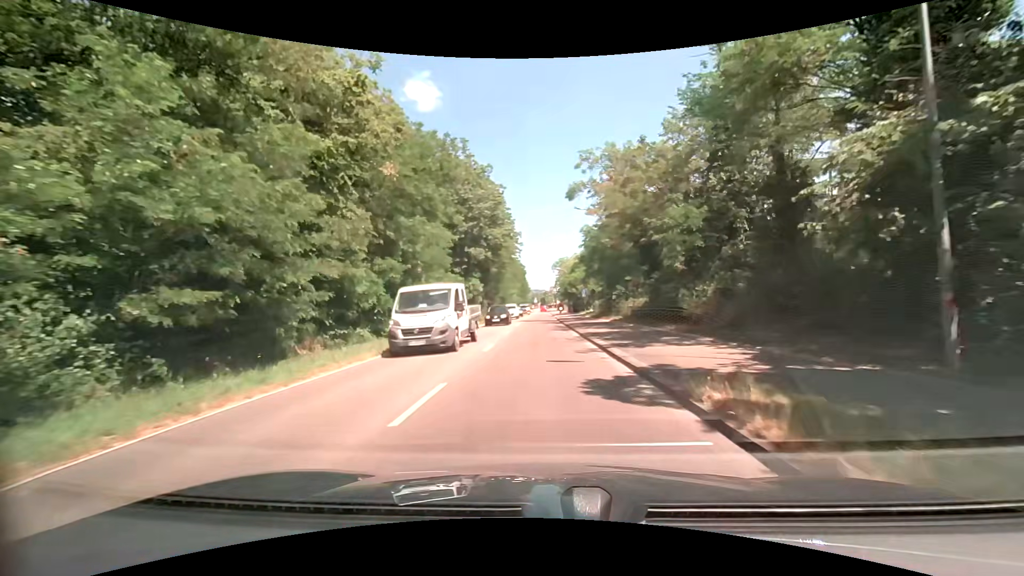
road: secondary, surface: asphalt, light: Day
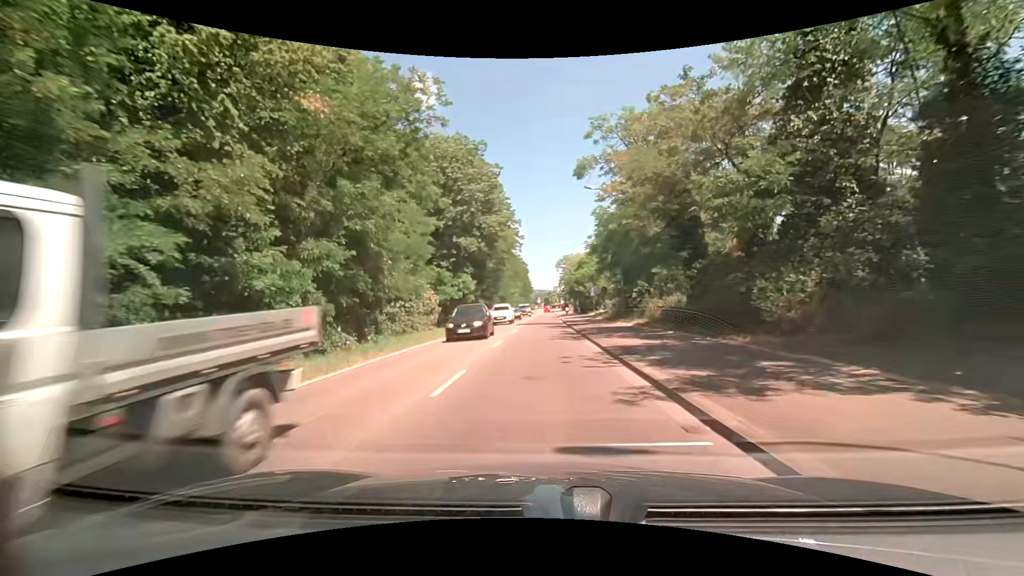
(0.0, +7.2) m; 0°
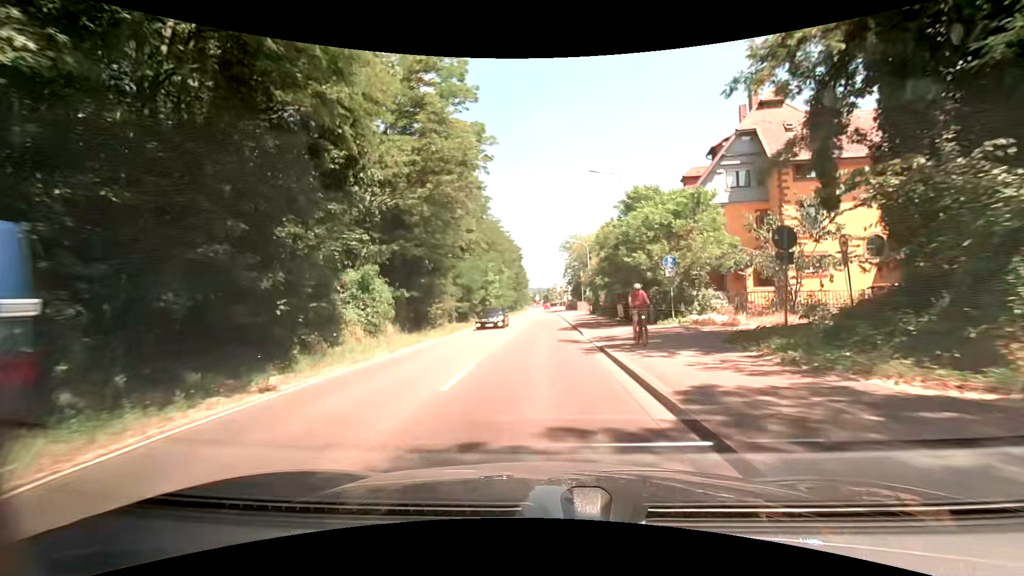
(-0.2, +35.8) m; 0°
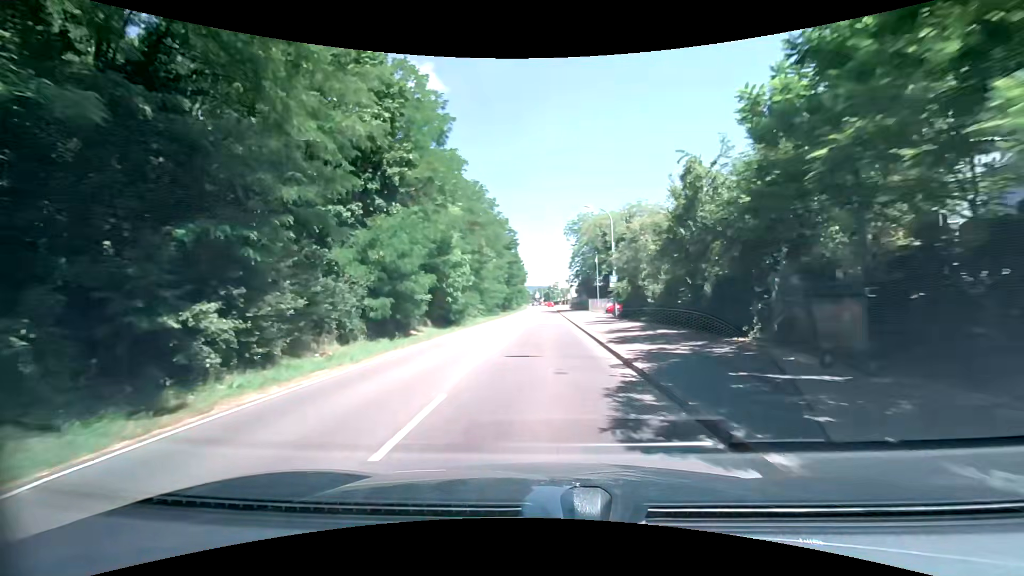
(0.0, +21.4) m; 0°
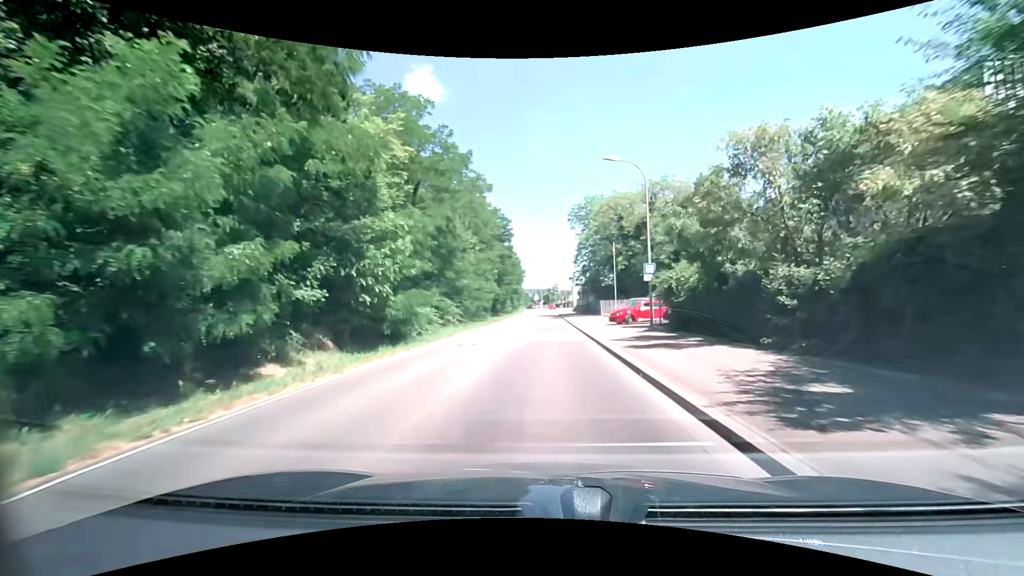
(0.0, +14.3) m; 0°
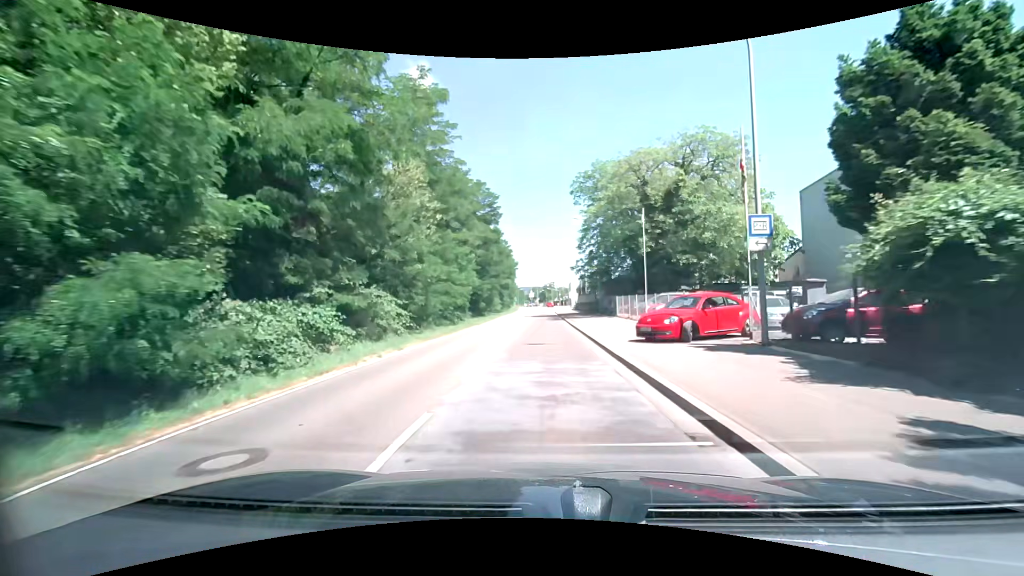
(-0.1, +14.3) m; 0°
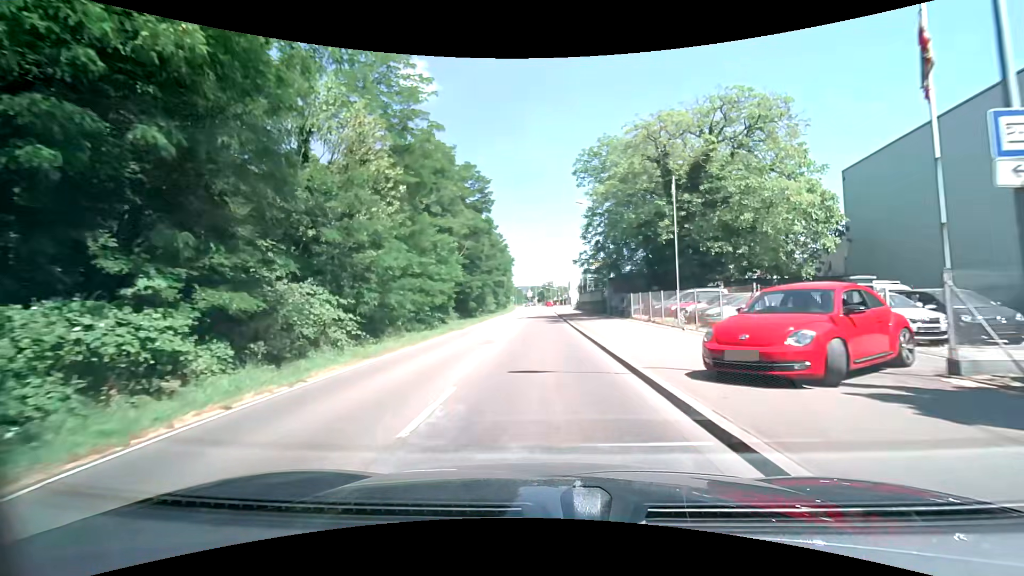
(0.0, +7.1) m; -1°
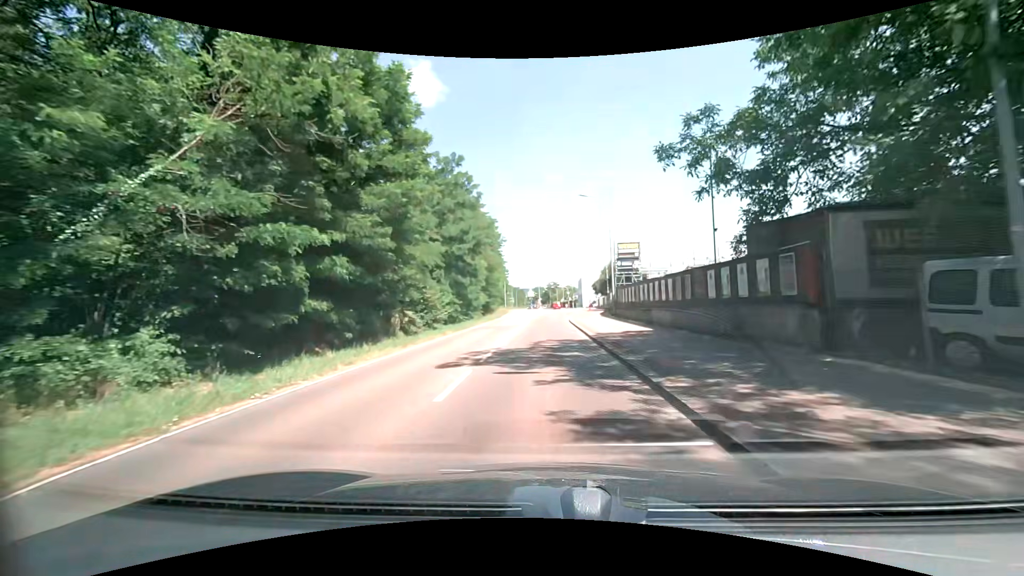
(+0.3, +34.3) m; 0°
(0, +10) (0, +20) (0, +30) (0, +40) (0, +50) (0, +60) (+1, +70) (+1, +80) (+1, +90) (+2, +100) m
